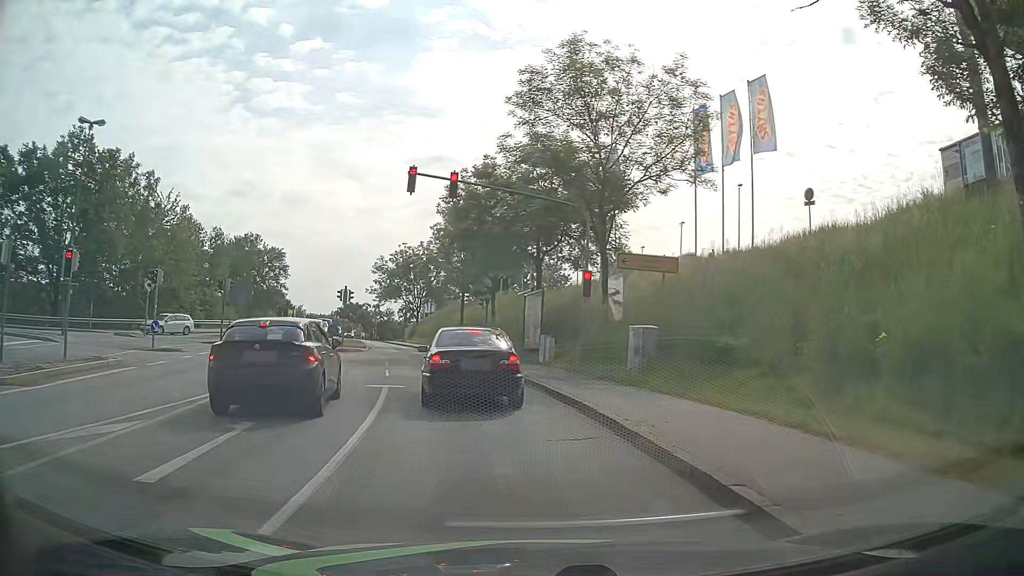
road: tertiary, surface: asphalt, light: Day
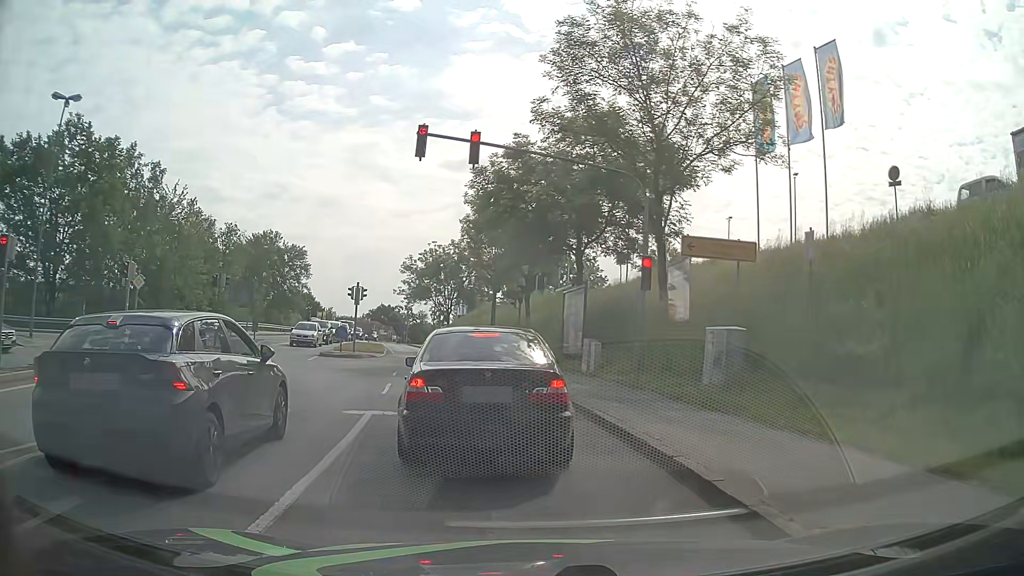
(-0.1, +4.4) m; -1°
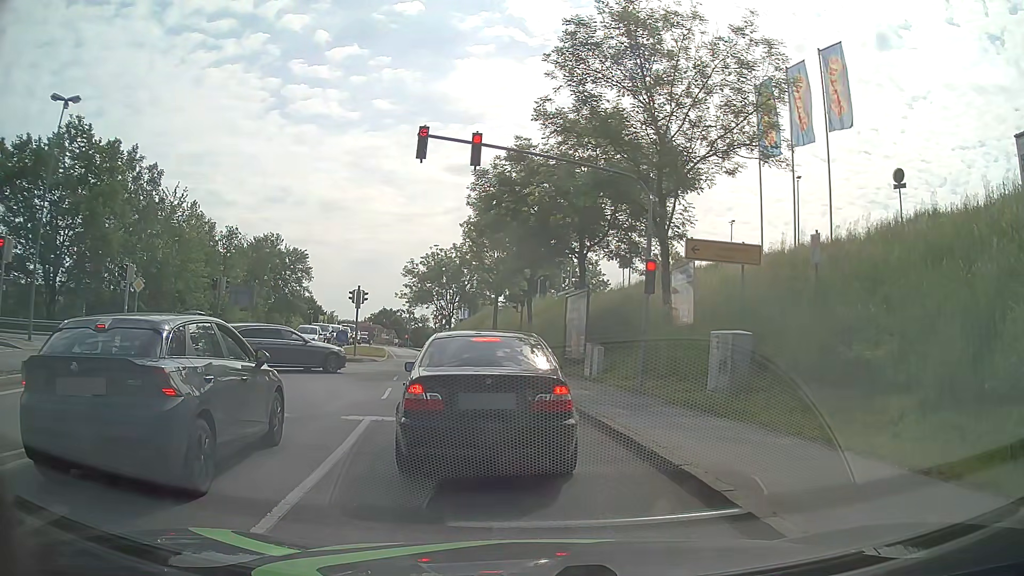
(0.0, +0.3) m; 0°
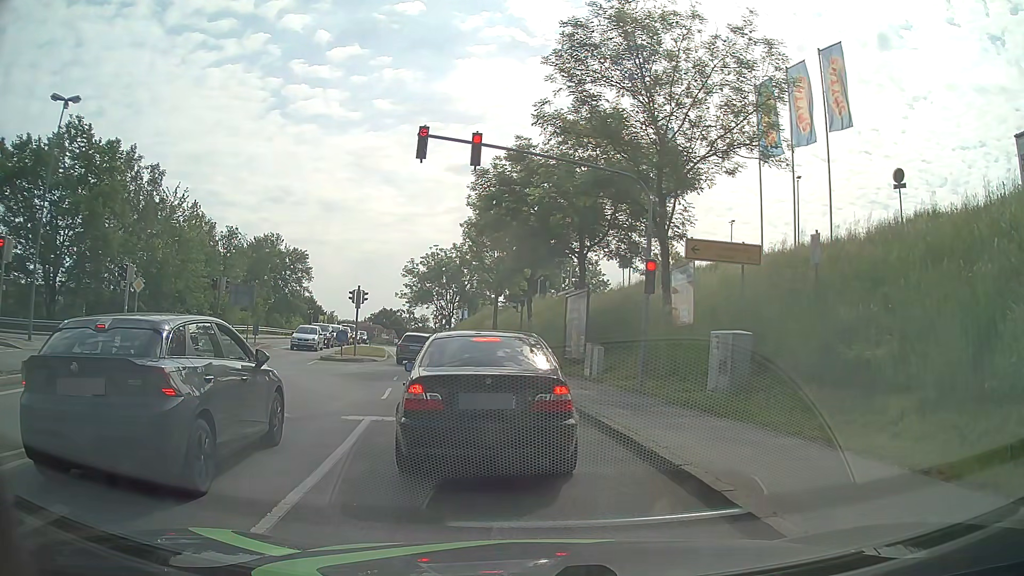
(0.0, 0.0) m; 0°
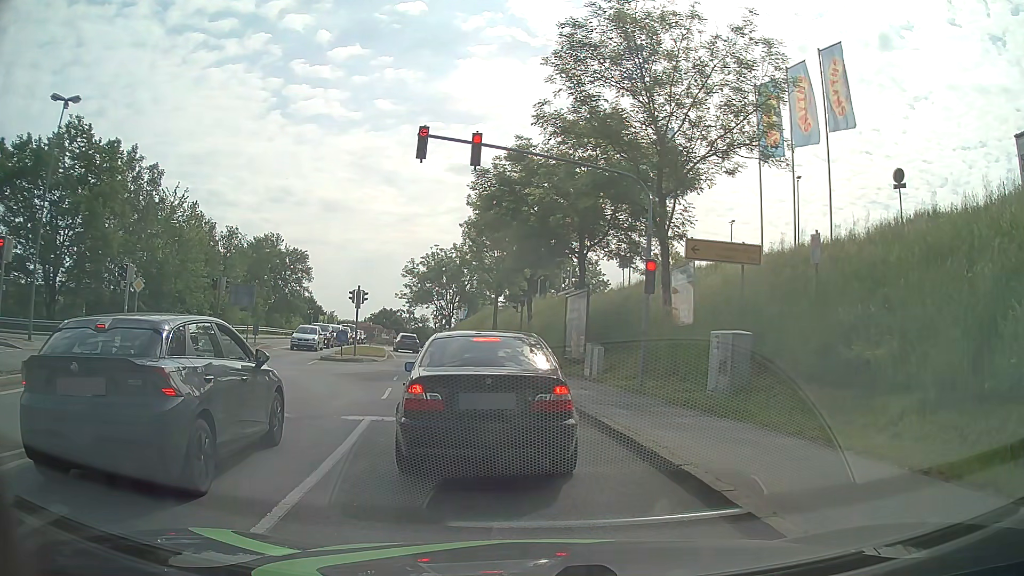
(0.0, 0.0) m; 0°
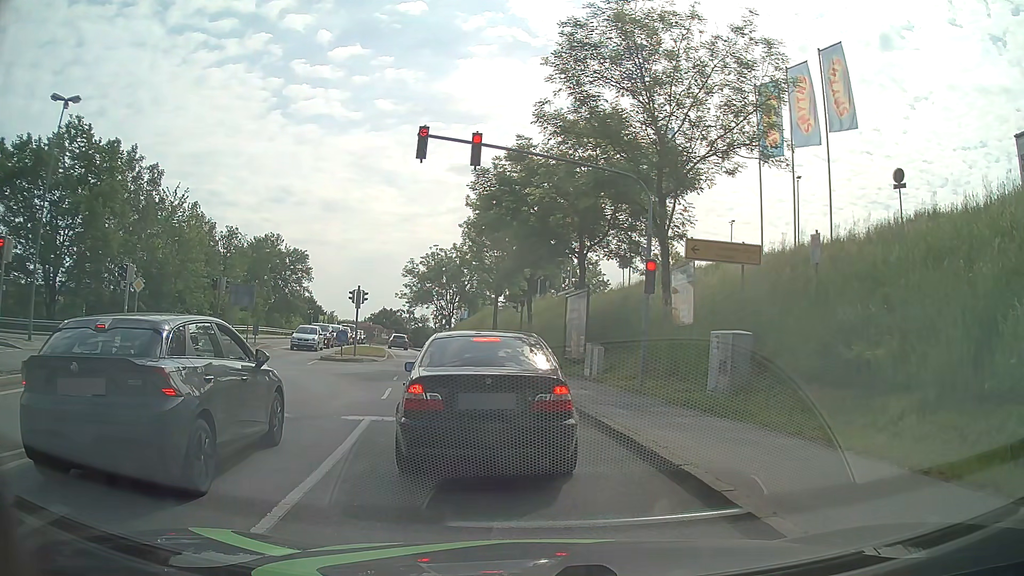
(0.0, 0.0) m; 0°
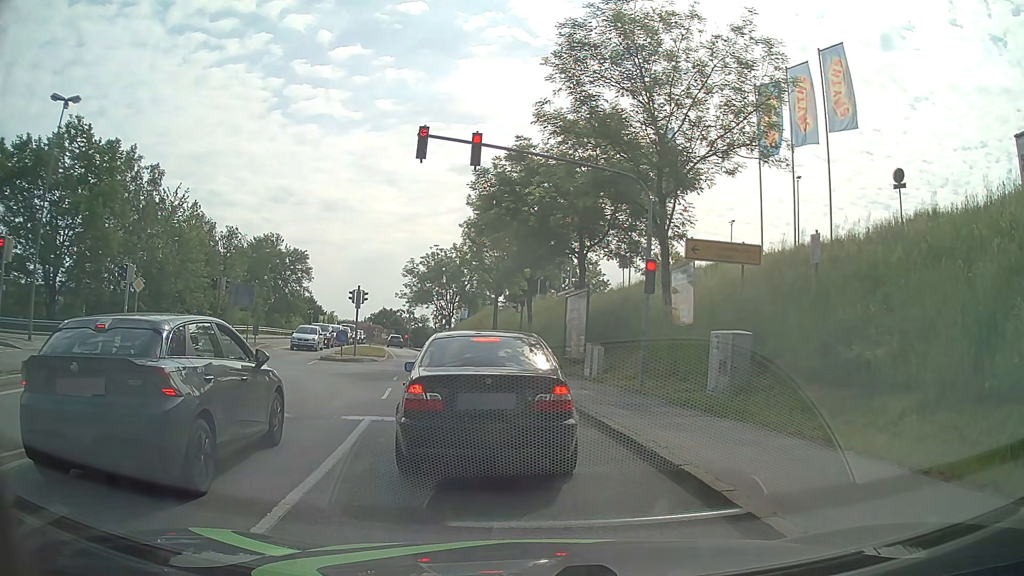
(0.0, 0.0) m; 0°
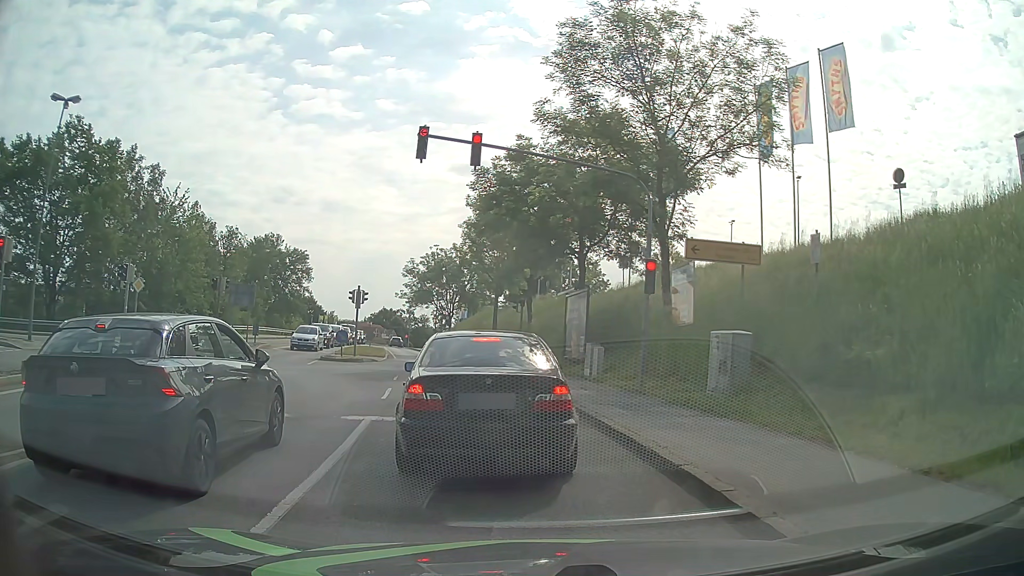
(0.0, 0.0) m; 0°
